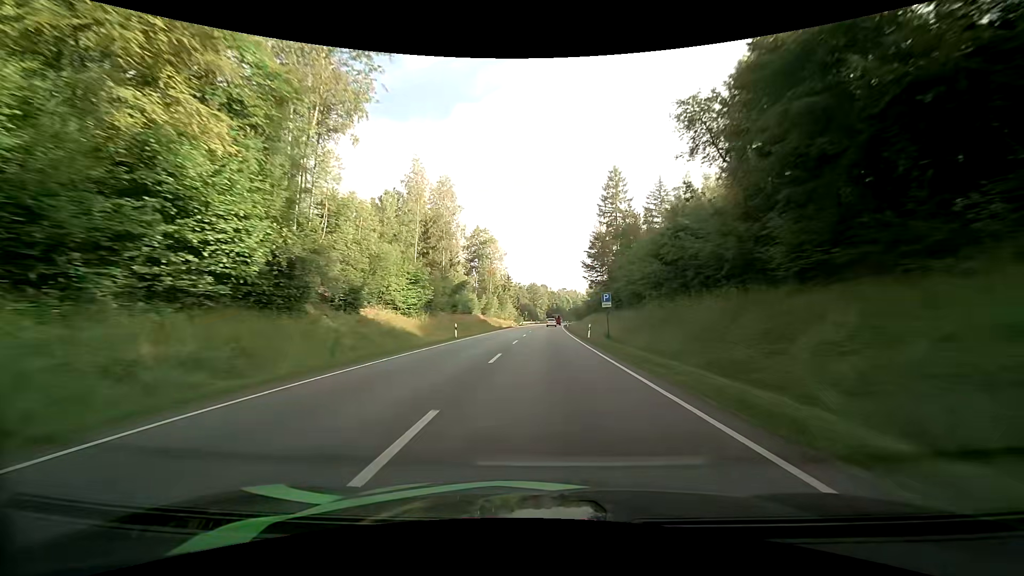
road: primary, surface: asphalt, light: Day
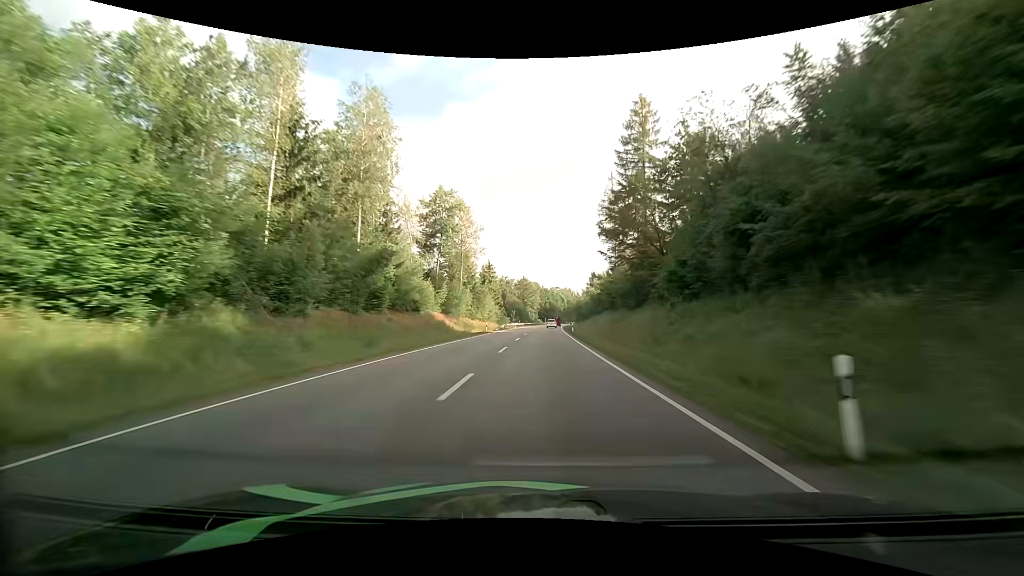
(+0.3, +30.9) m; +1°
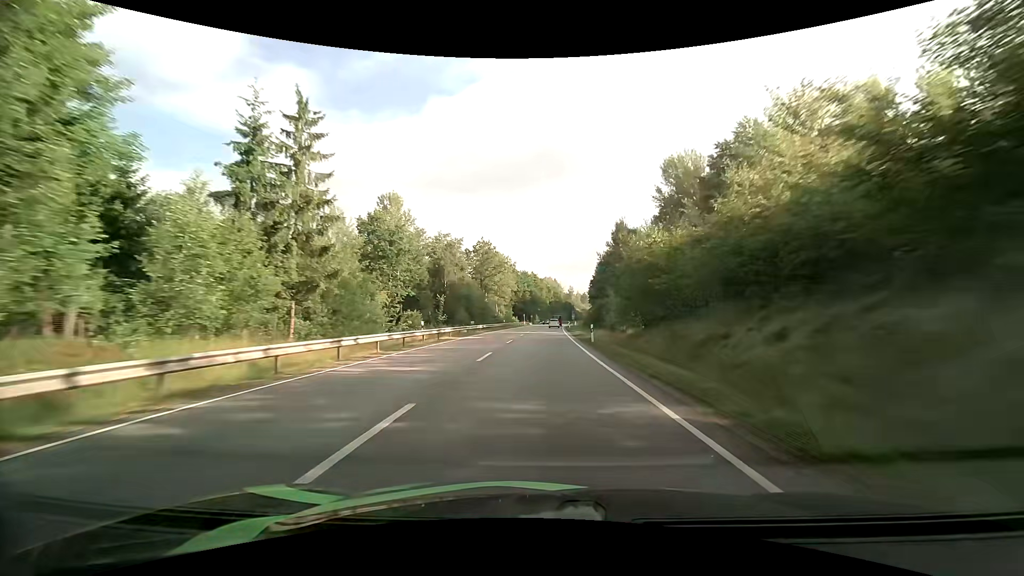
(+1.2, +76.2) m; +2°
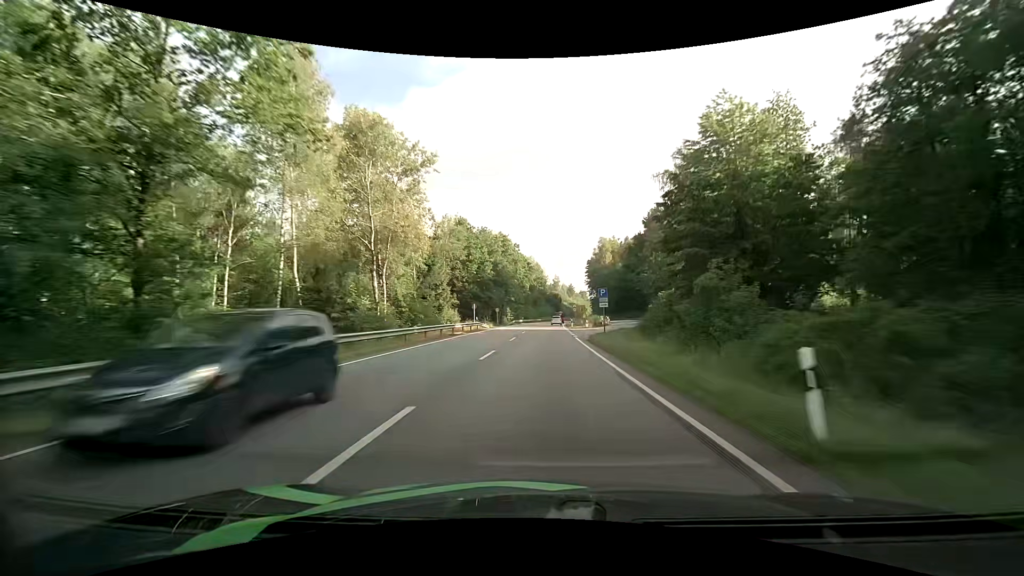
(+0.9, +72.1) m; +2°
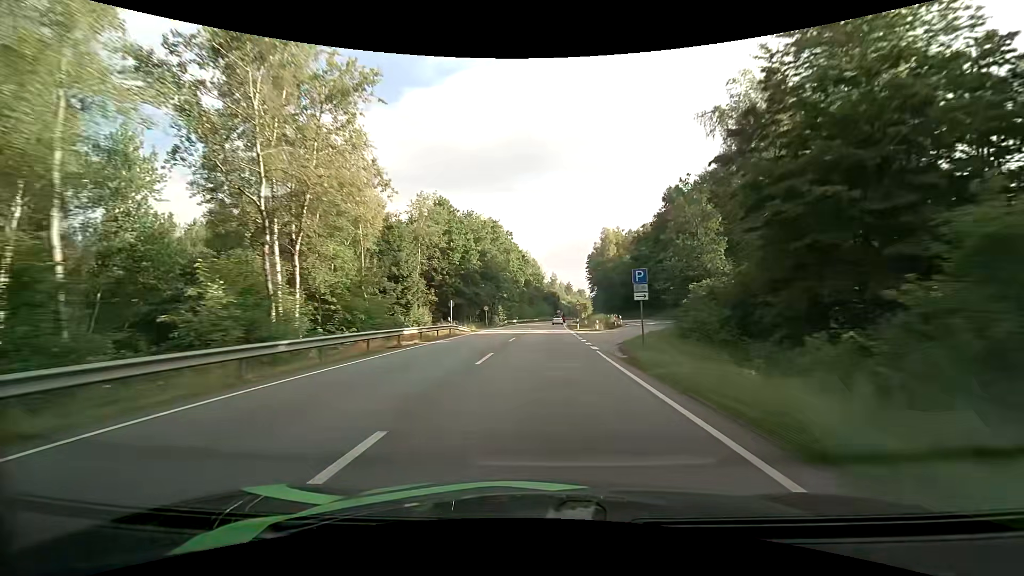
(+0.1, +13.4) m; 0°
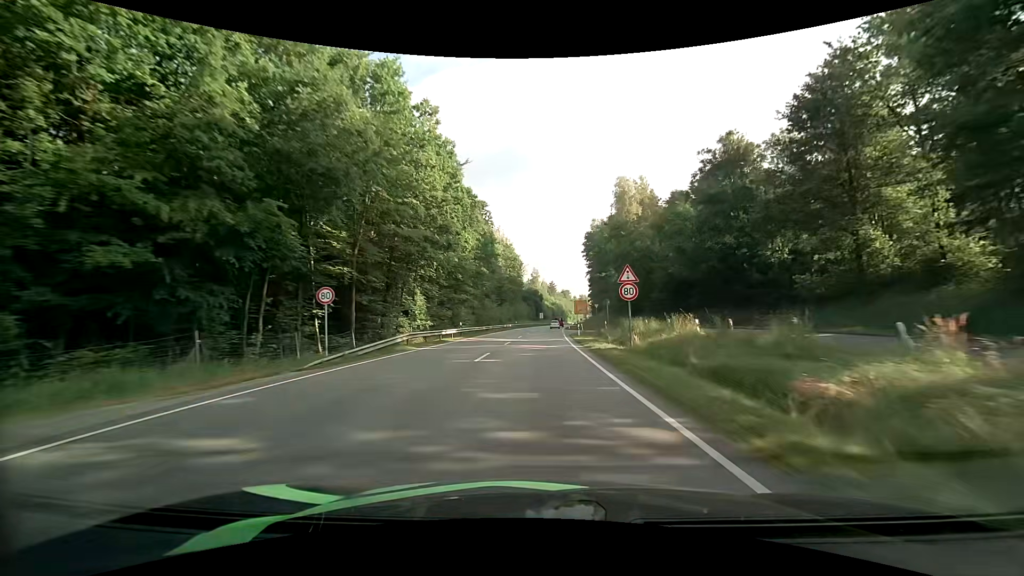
(+0.9, +49.5) m; +2°
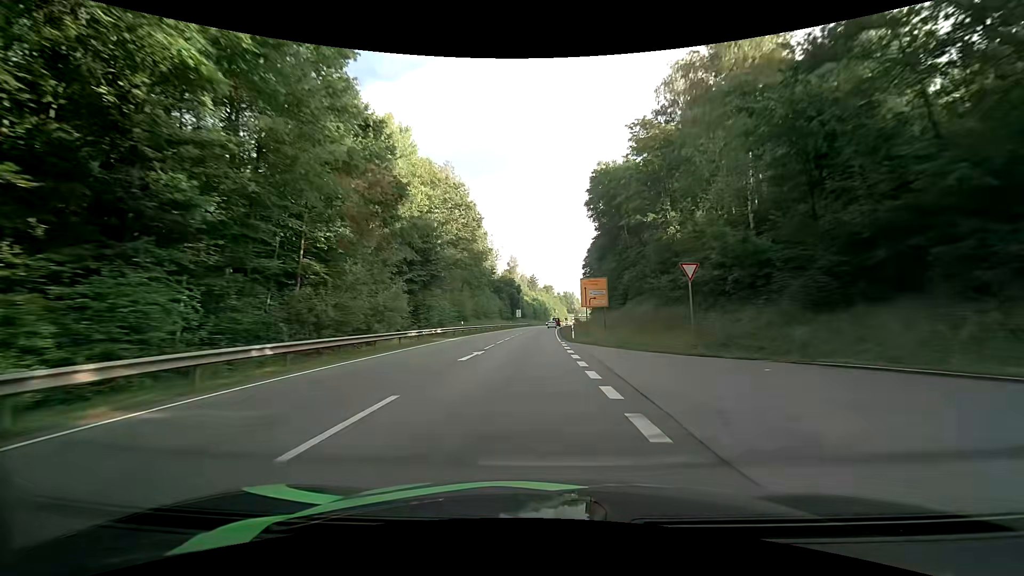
(+0.9, +47.6) m; +2°
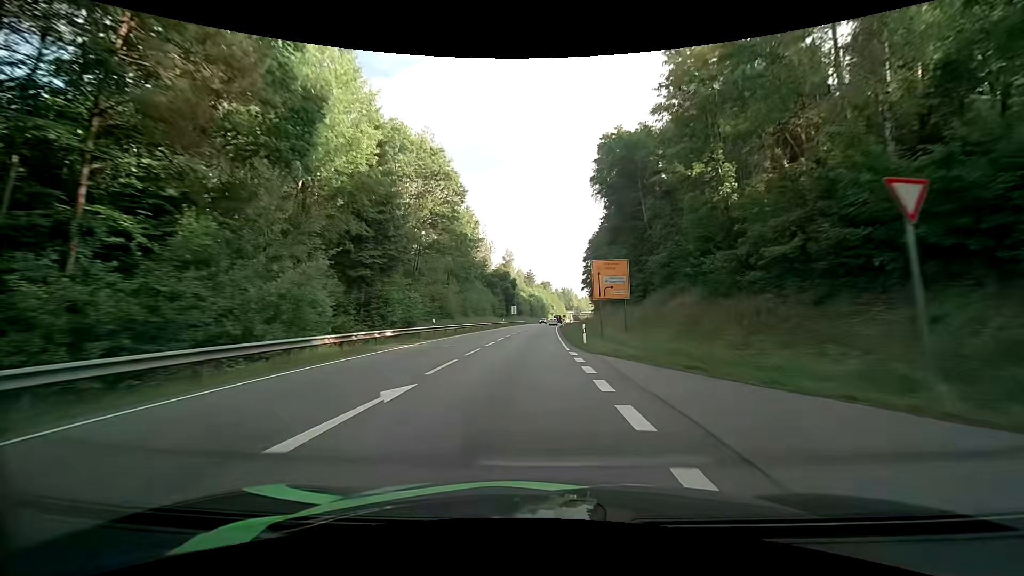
(0.0, +11.7) m; 0°
(0, +10) (0, +20) (0, +30) (0, +40) (+1, +50) (+1, +60) (+1, +70) (+2, +80) (+2, +90) (+3, +100) m
